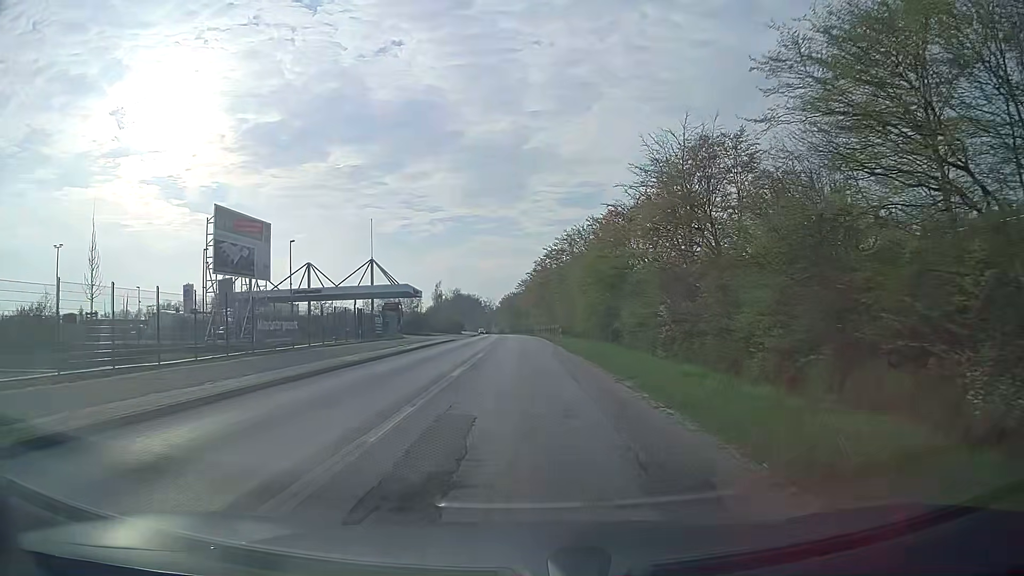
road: secondary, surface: asphalt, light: Day
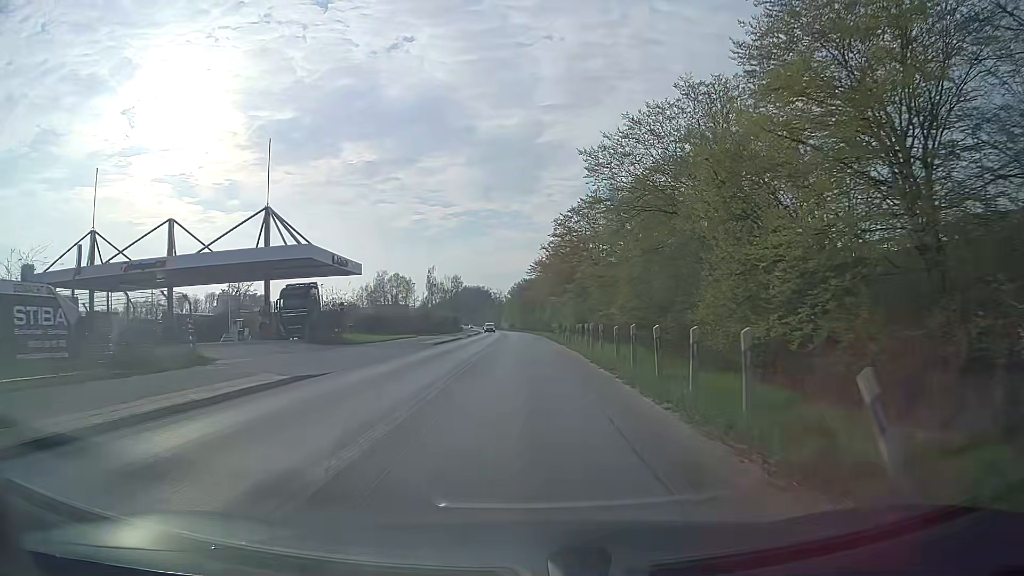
(-0.5, +38.4) m; -1°
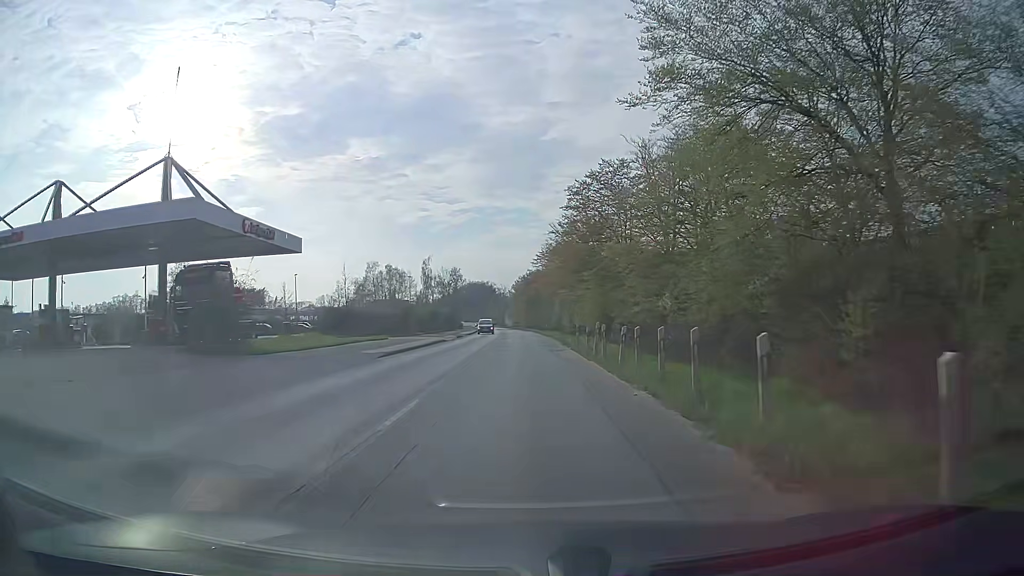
(-0.2, +15.3) m; -1°
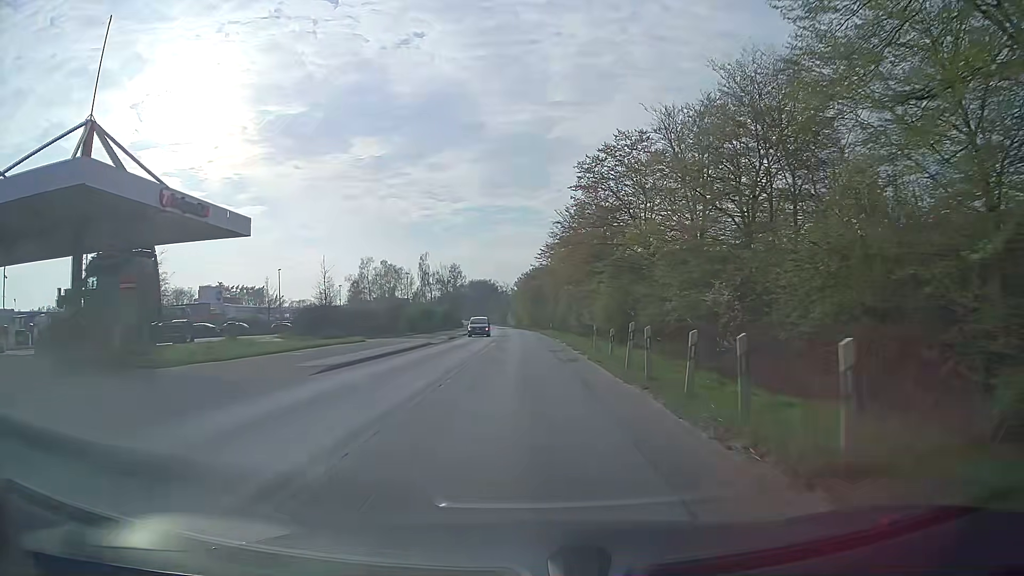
(0.0, +7.7) m; -1°
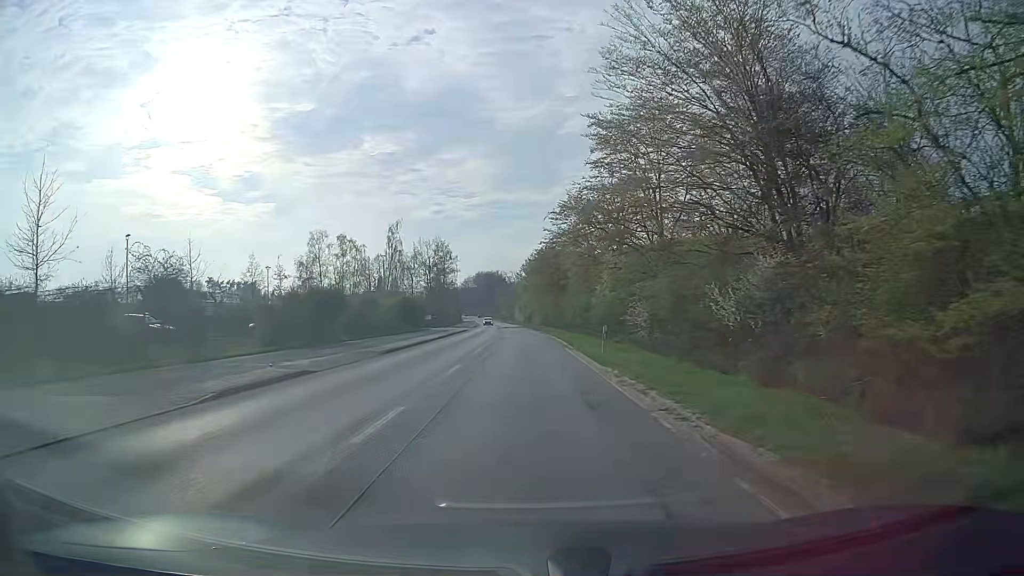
(-0.1, +38.4) m; 0°
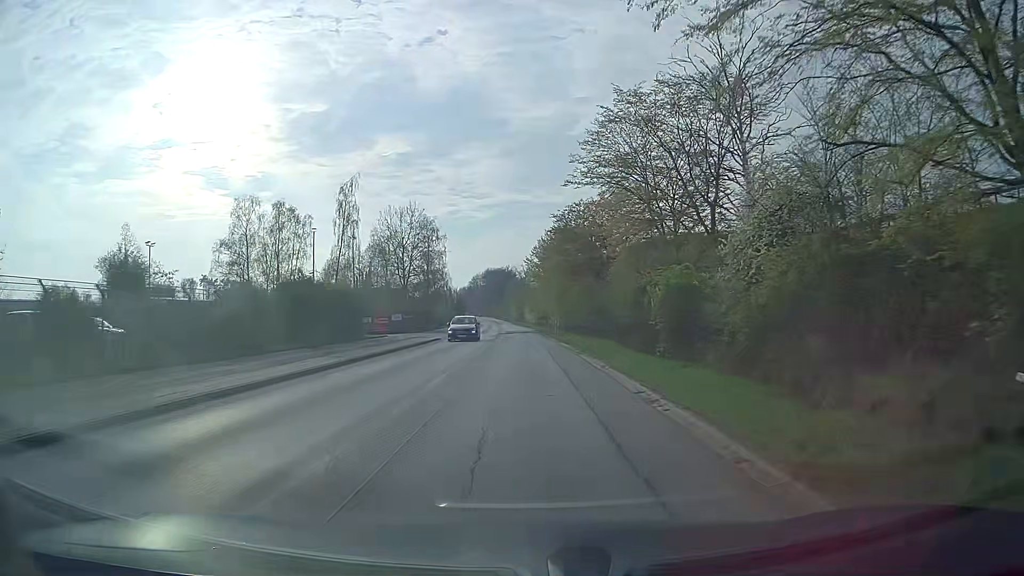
(-0.6, +30.6) m; -2°
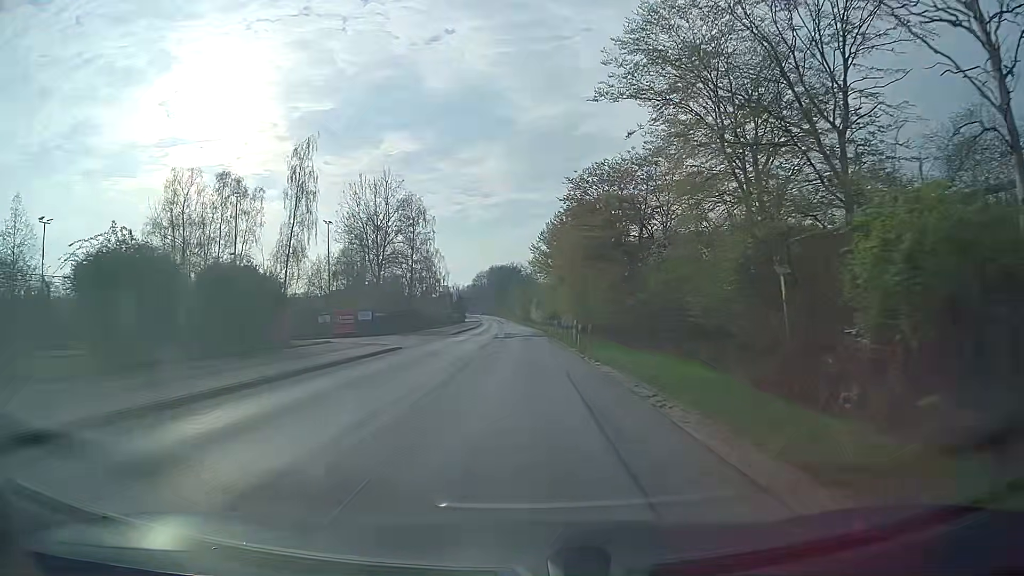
(0.0, +15.3) m; 0°
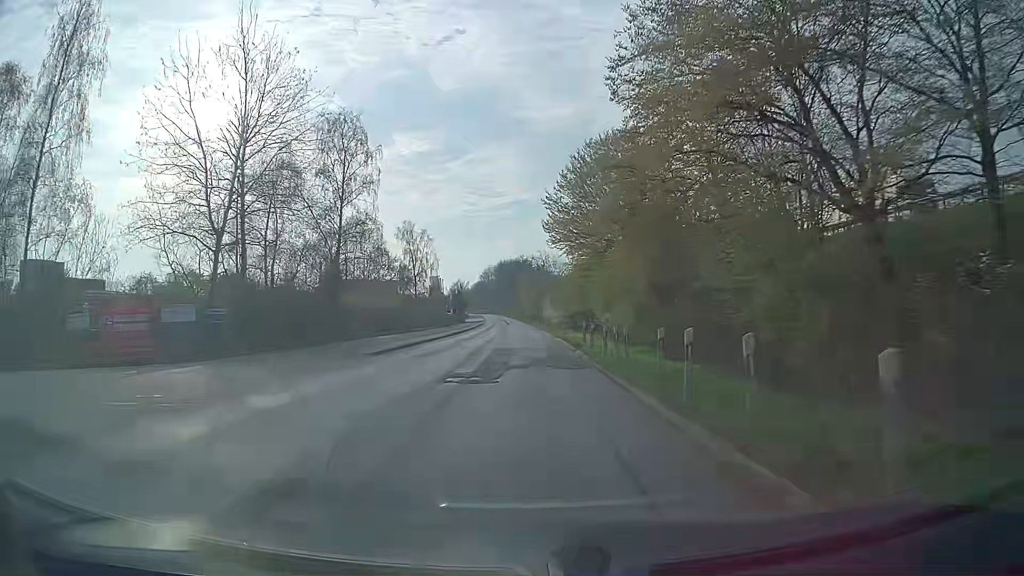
(-0.2, +30.5) m; -1°
